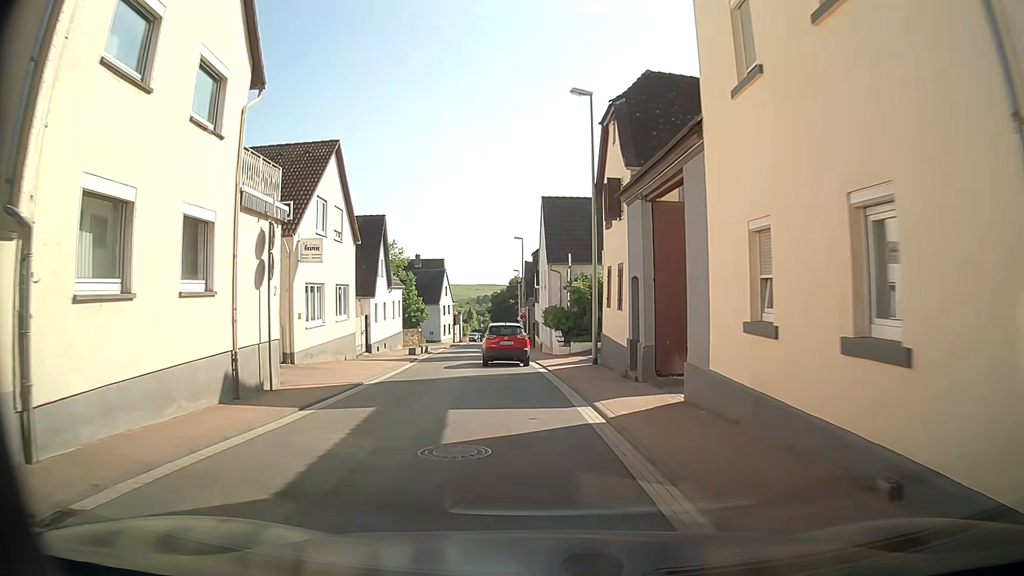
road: tertiary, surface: asphalt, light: Day
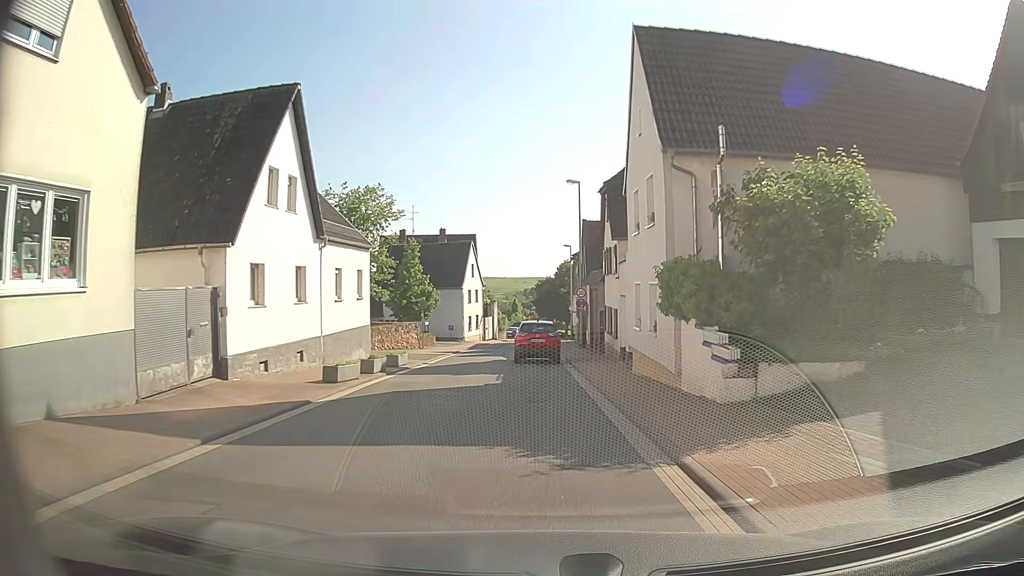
(-1.1, +22.1) m; -3°
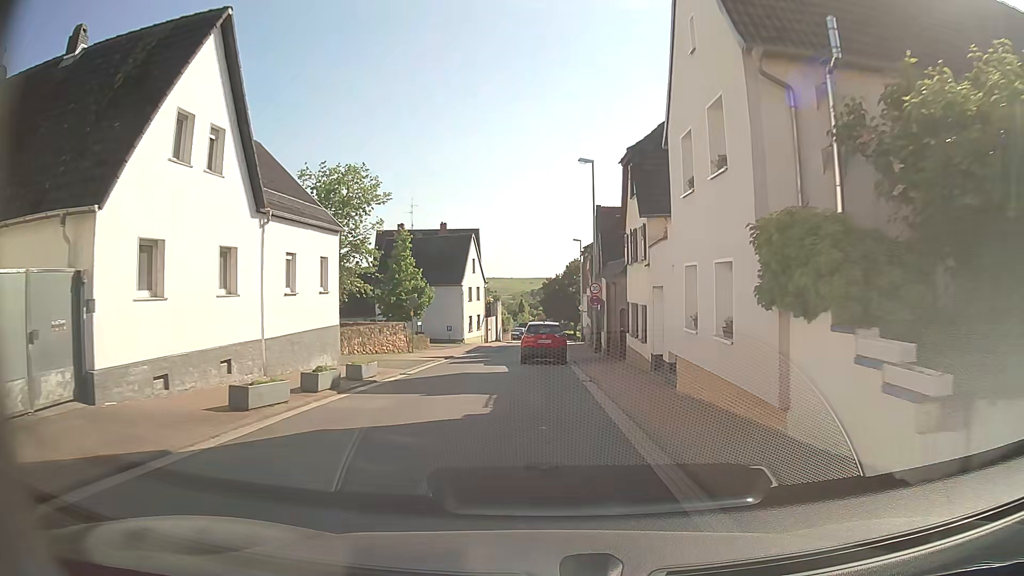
(-0.1, +5.4) m; -2°
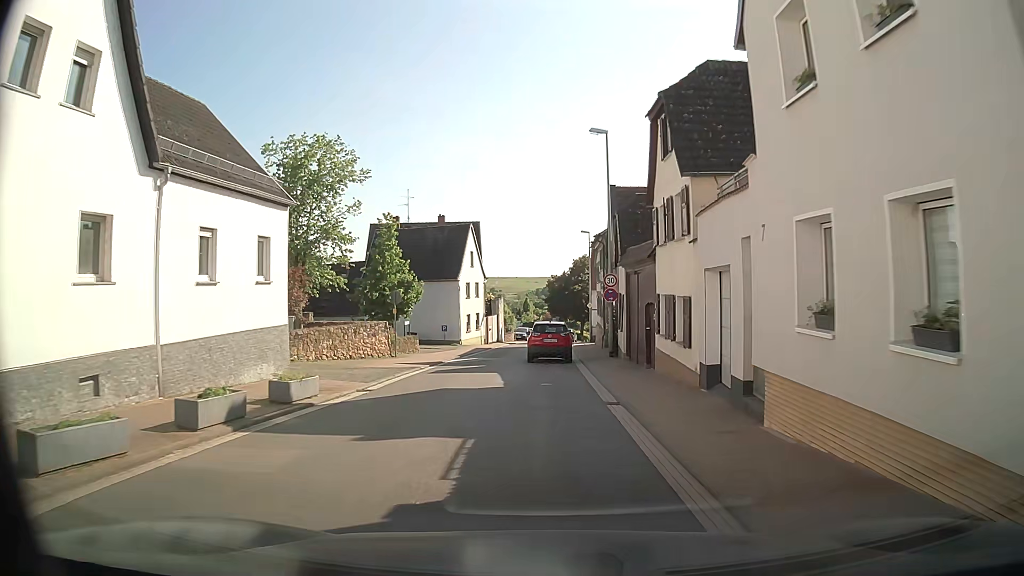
(0.0, +5.3) m; 0°
